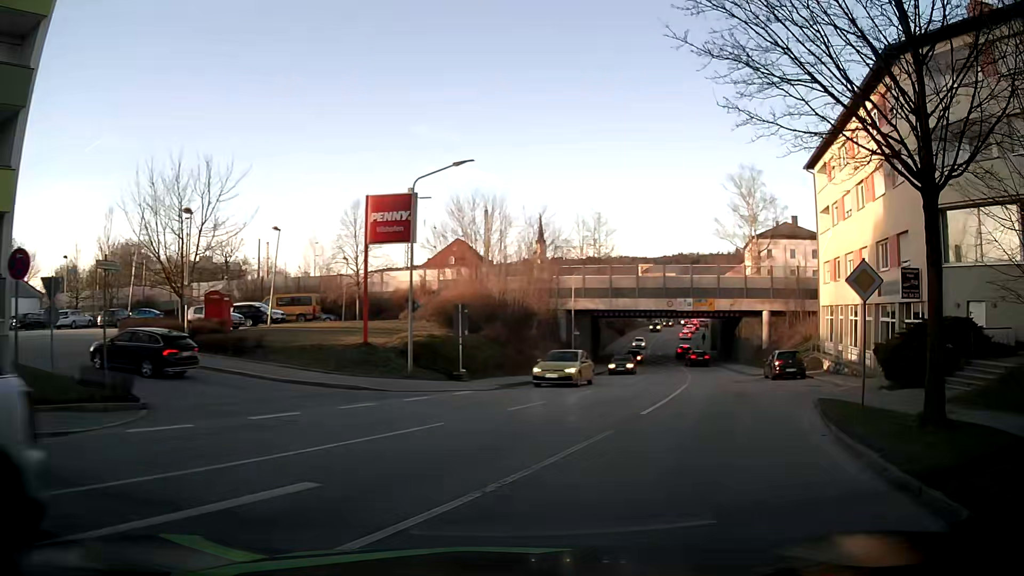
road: tertiary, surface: asphalt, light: Day
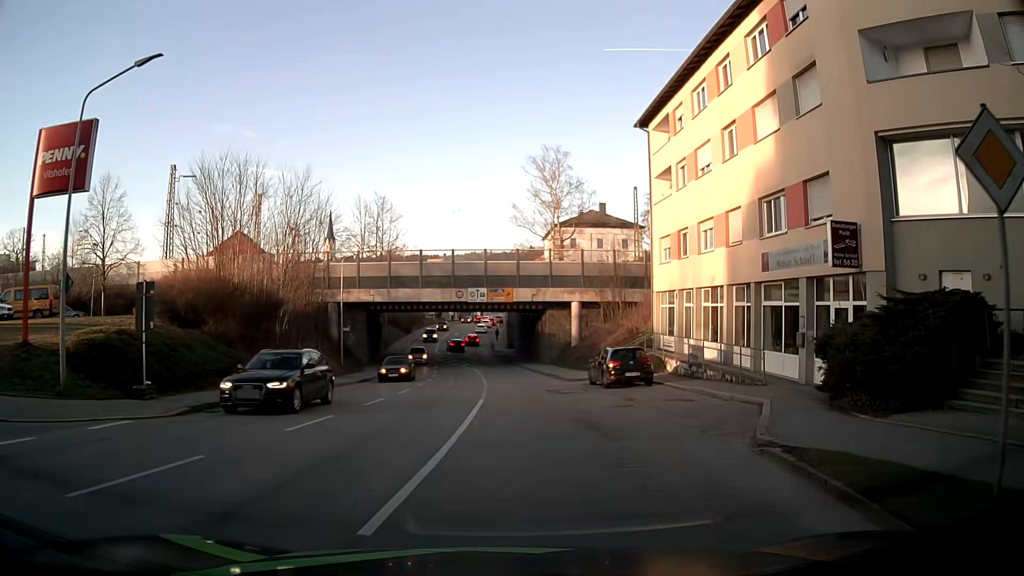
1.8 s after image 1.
(+1.6, +9.5) m; +16°
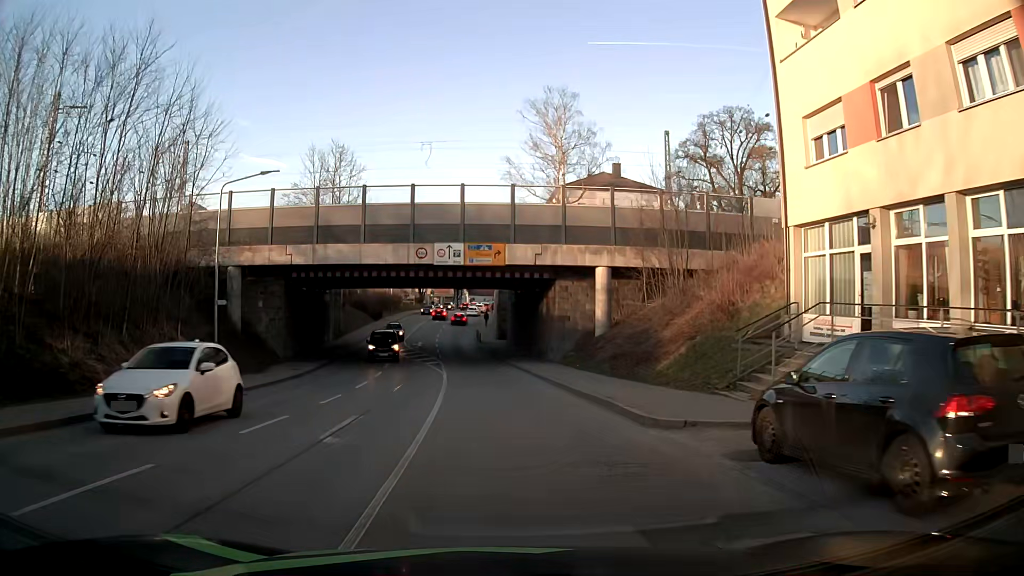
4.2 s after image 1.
(+0.3, +19.3) m; +1°
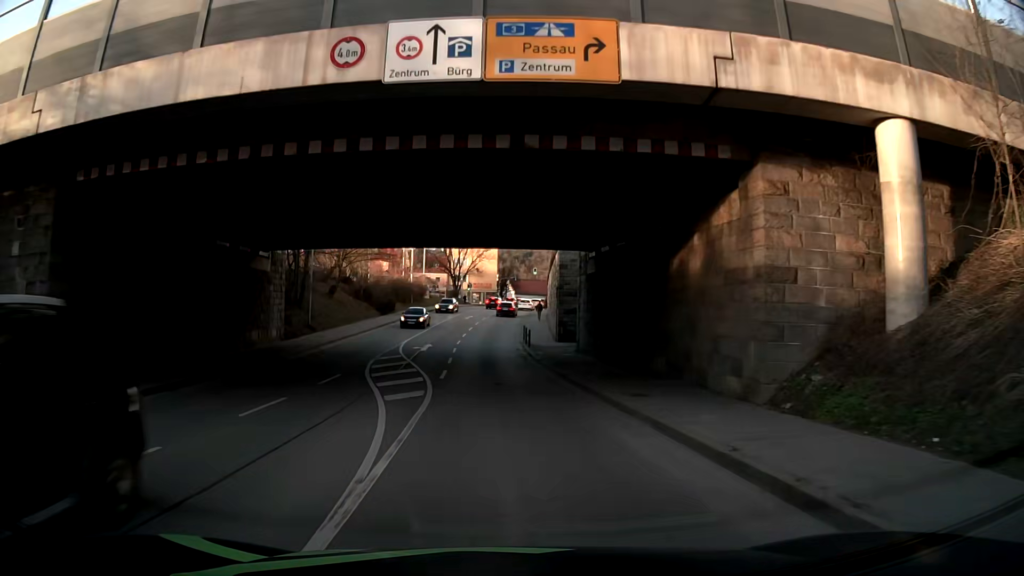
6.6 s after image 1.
(-0.9, +24.0) m; -4°
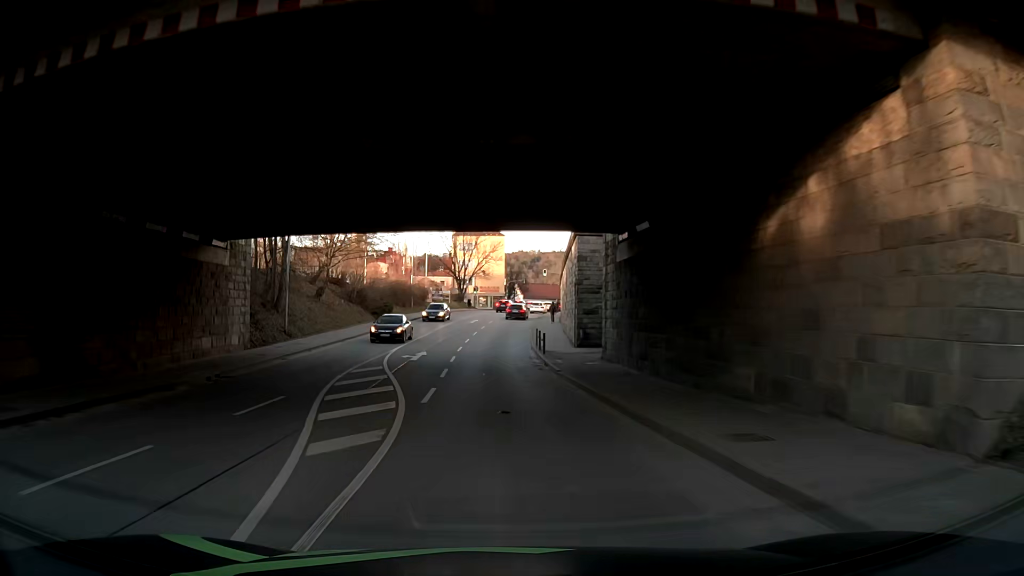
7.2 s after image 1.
(0.0, +6.0) m; -1°
